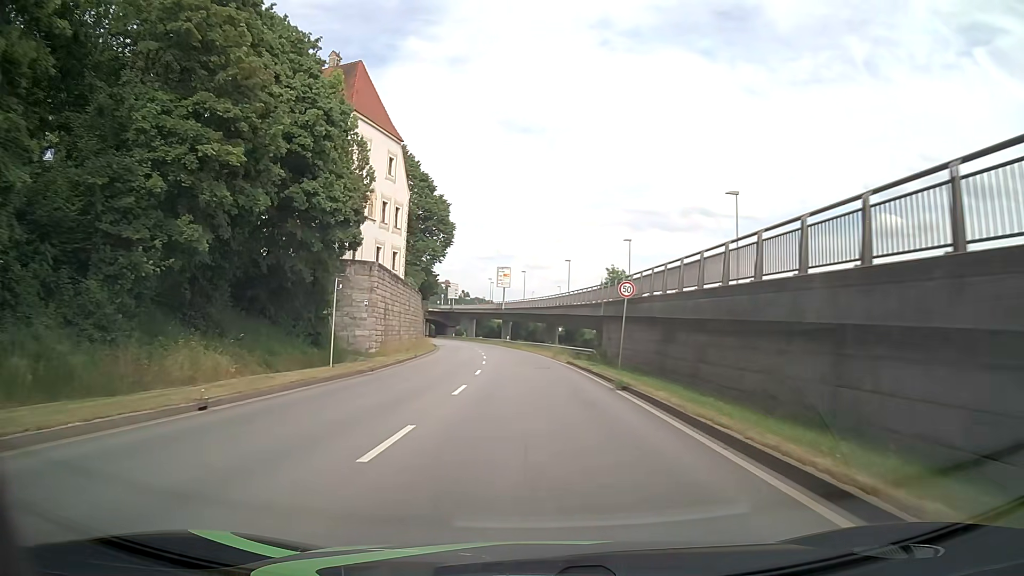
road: primary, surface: asphalt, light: Day
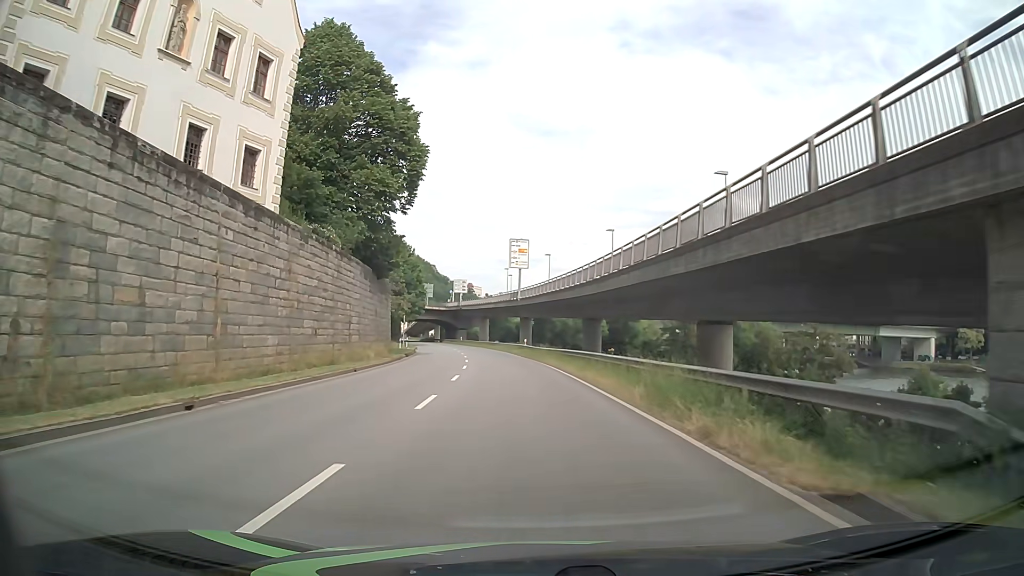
(-0.4, +30.6) m; -2°
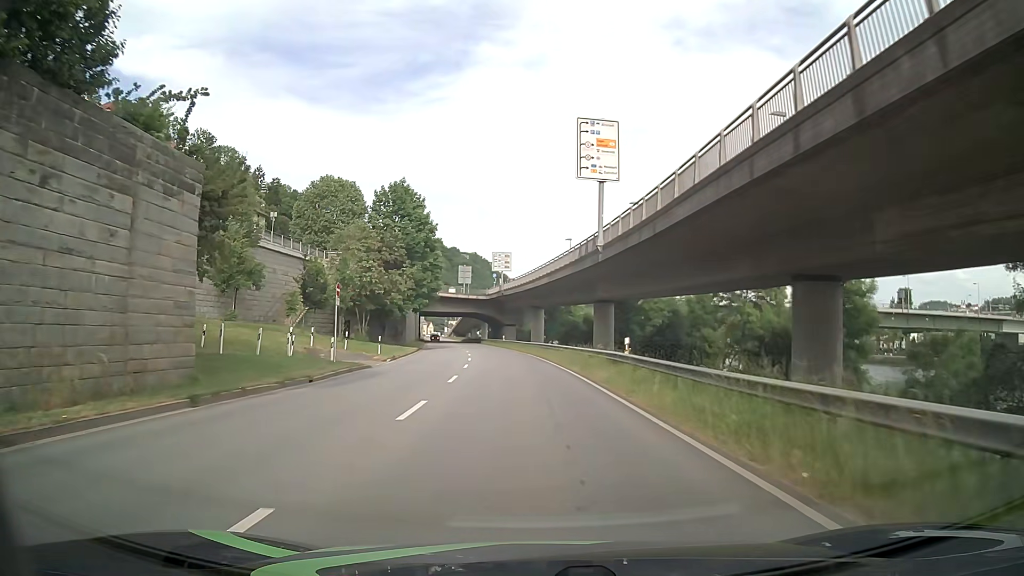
(-1.6, +38.1) m; -5°
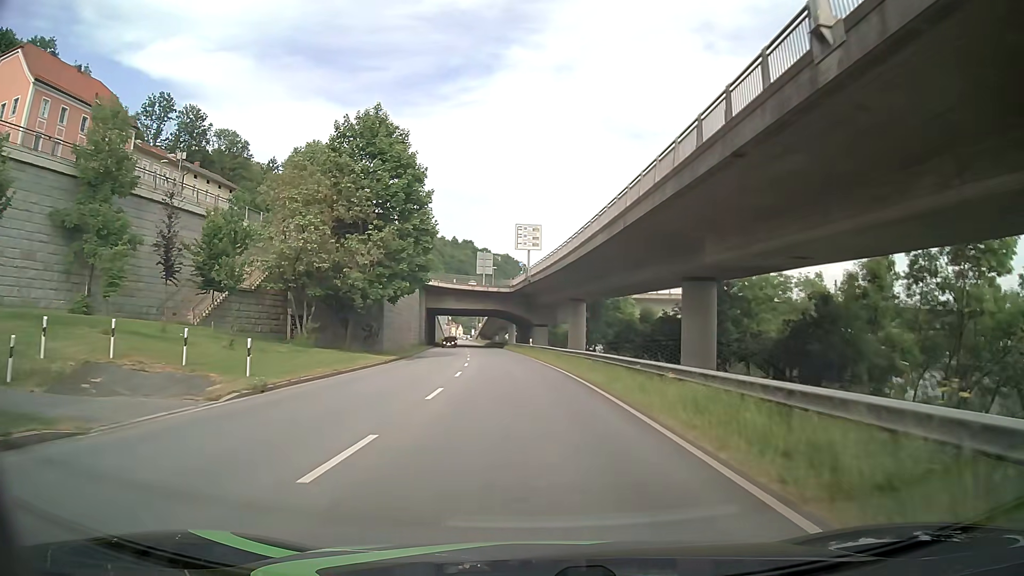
(-0.5, +22.8) m; -3°
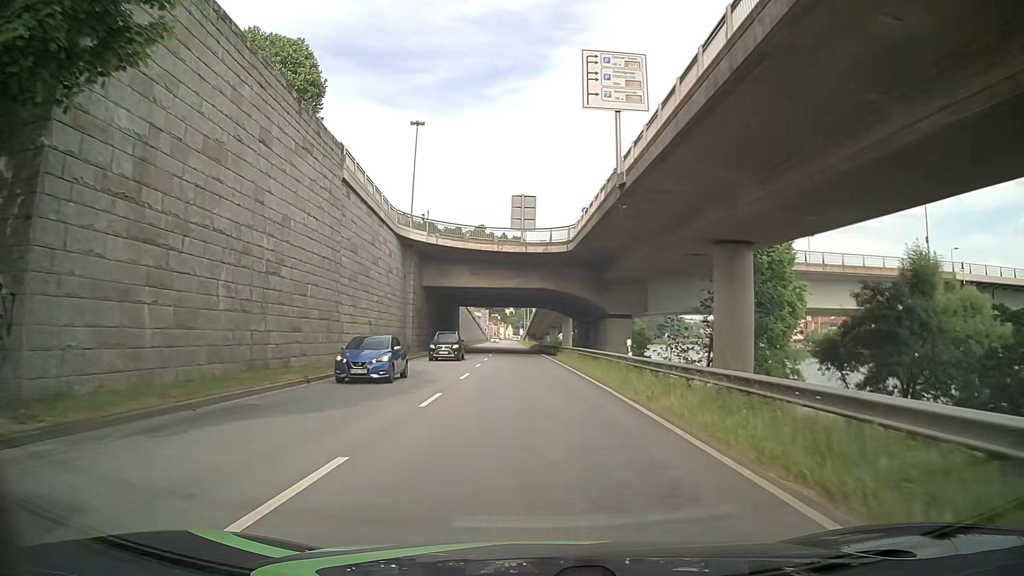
(-1.6, +38.0) m; -5°
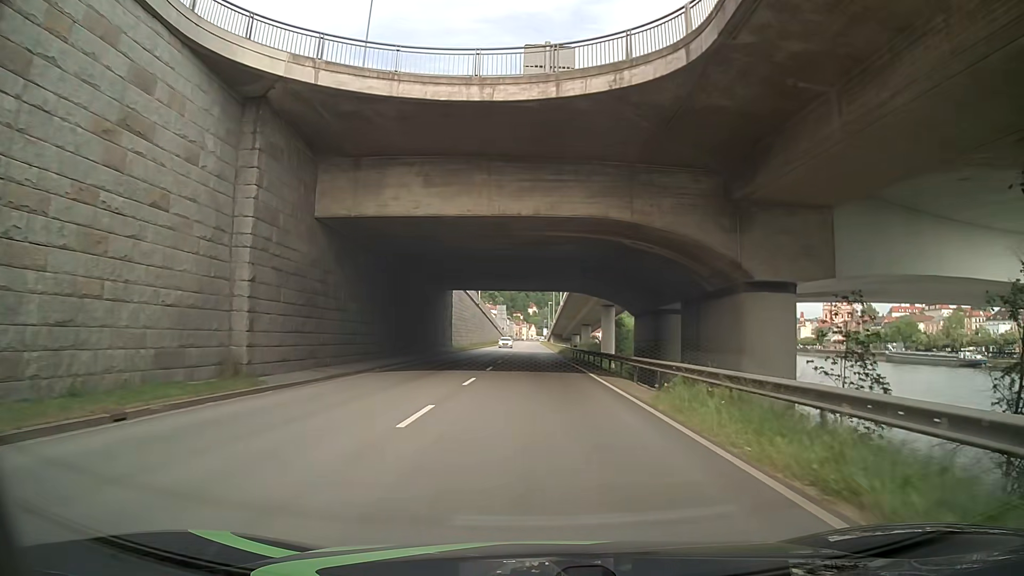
(-0.4, +30.5) m; -2°
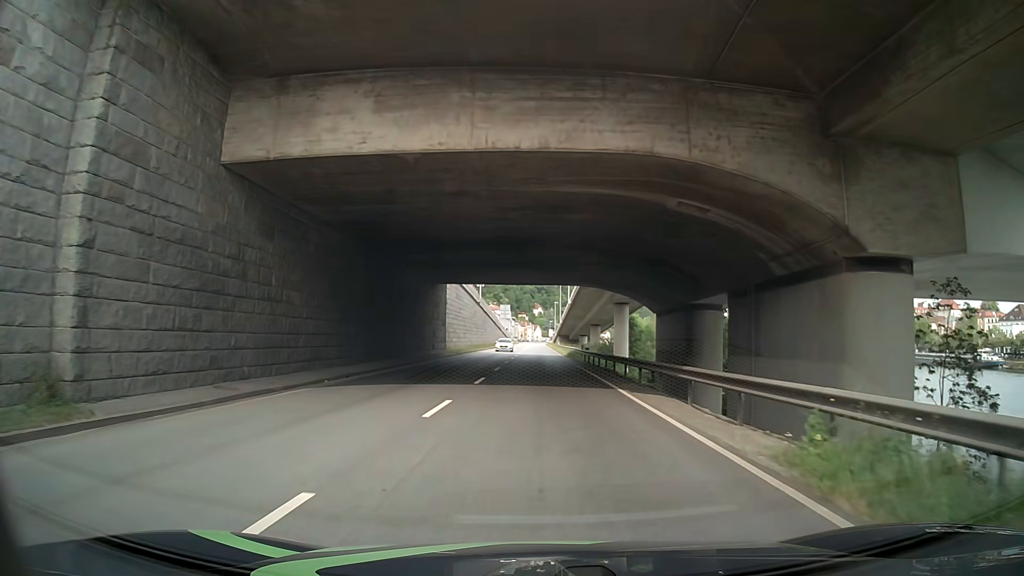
(0.0, +7.6) m; 0°
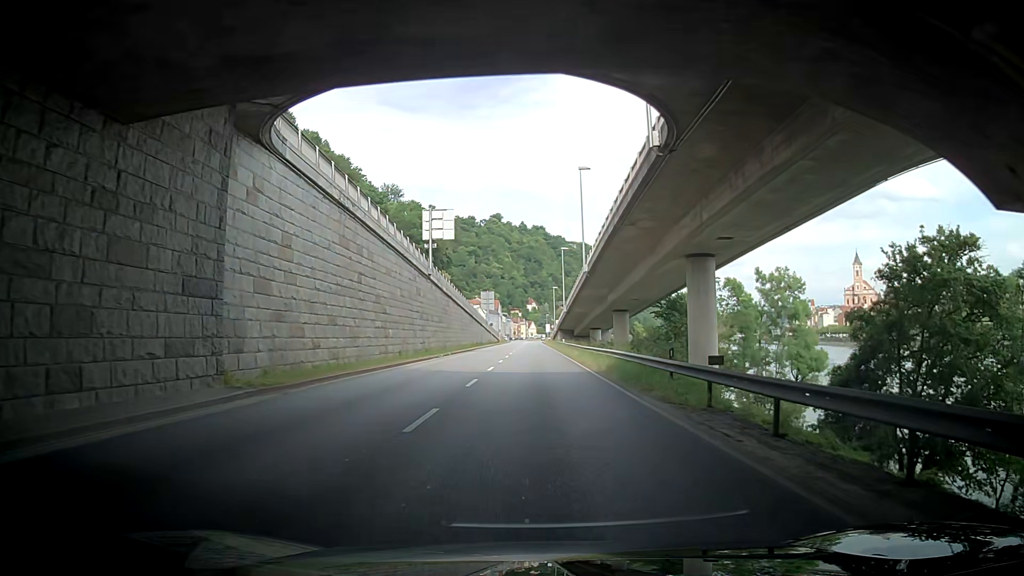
(-0.8, +38.0) m; -3°
(0, +10) (0, +20) (0, +30) (+1, +40) (+2, +50) (+3, +60) (+3, +70) (+4, +80) (+4, +90) (+5, +100) m
